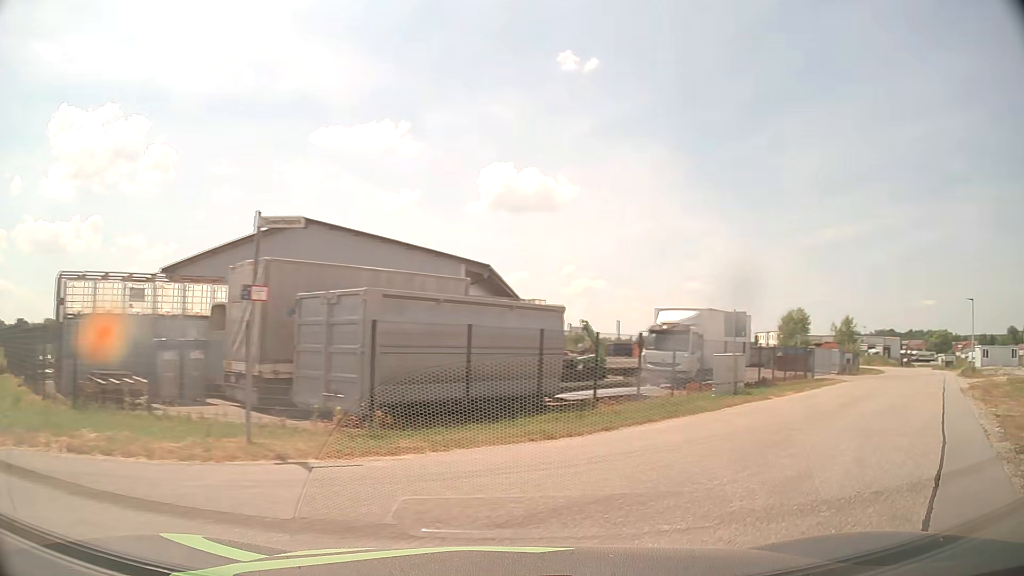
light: Day
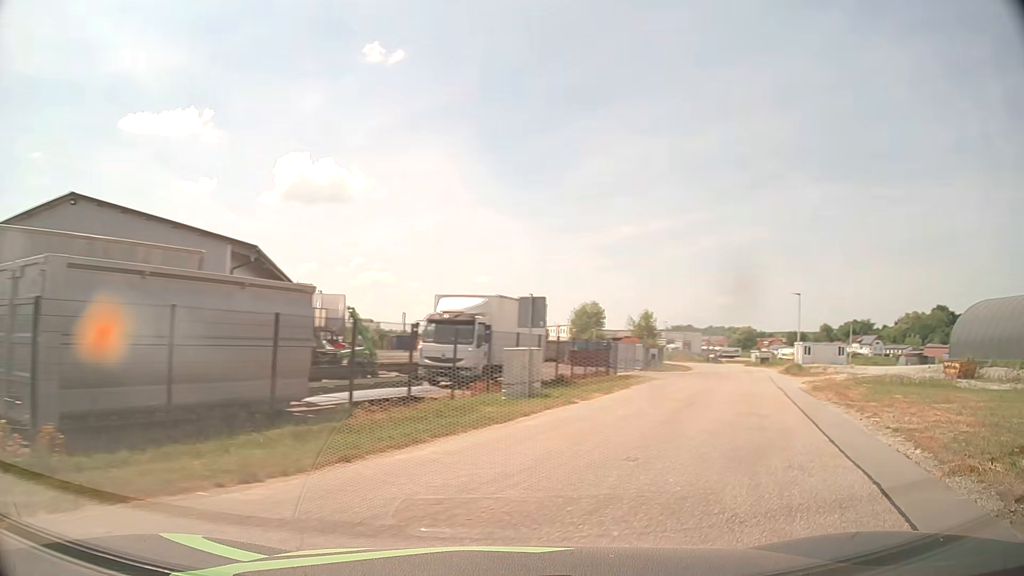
(+0.6, +4.0) m; +17°
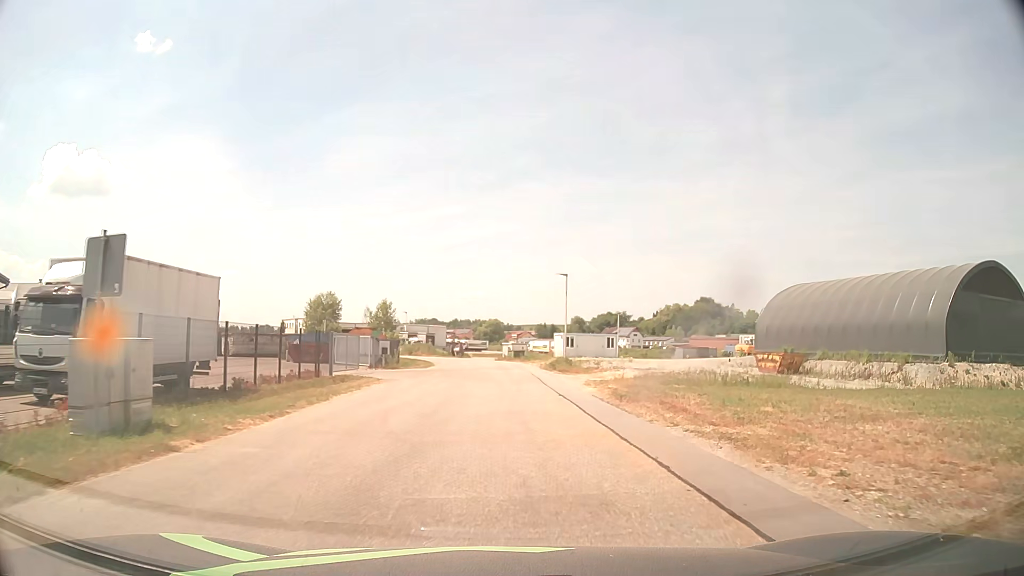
(+2.6, +9.3) m; +24°
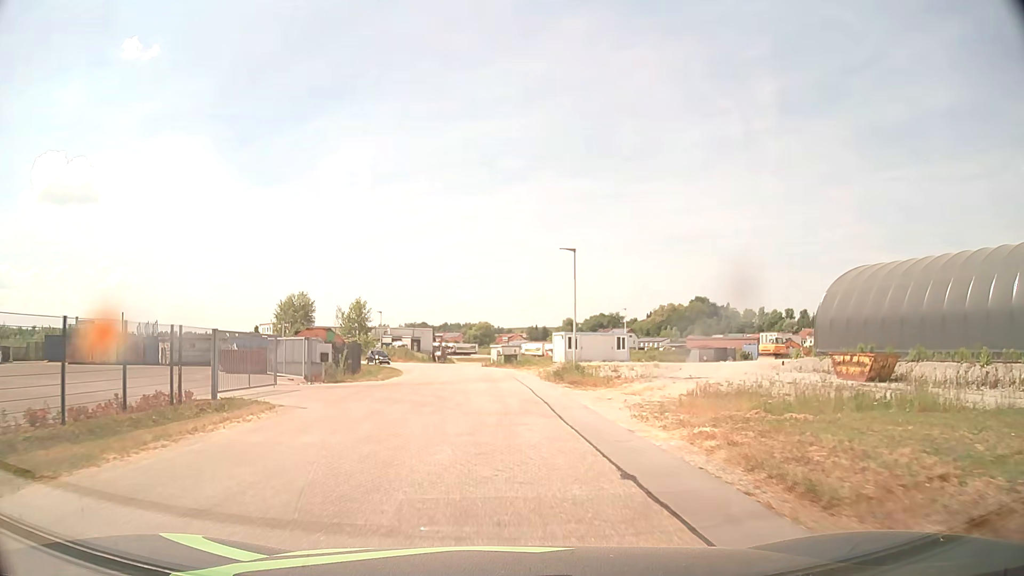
(+0.2, +12.4) m; +1°
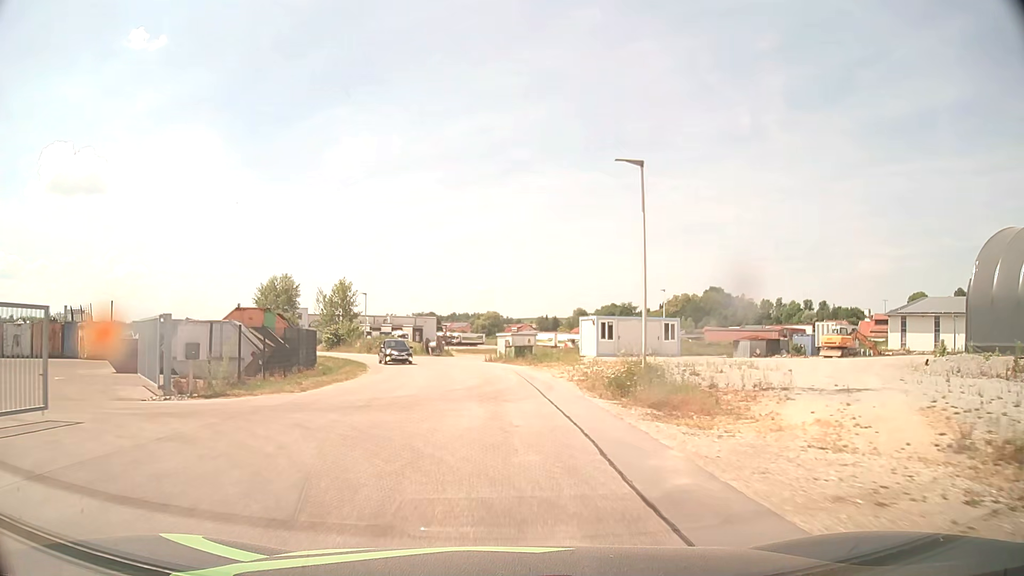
(-0.1, +14.5) m; -1°
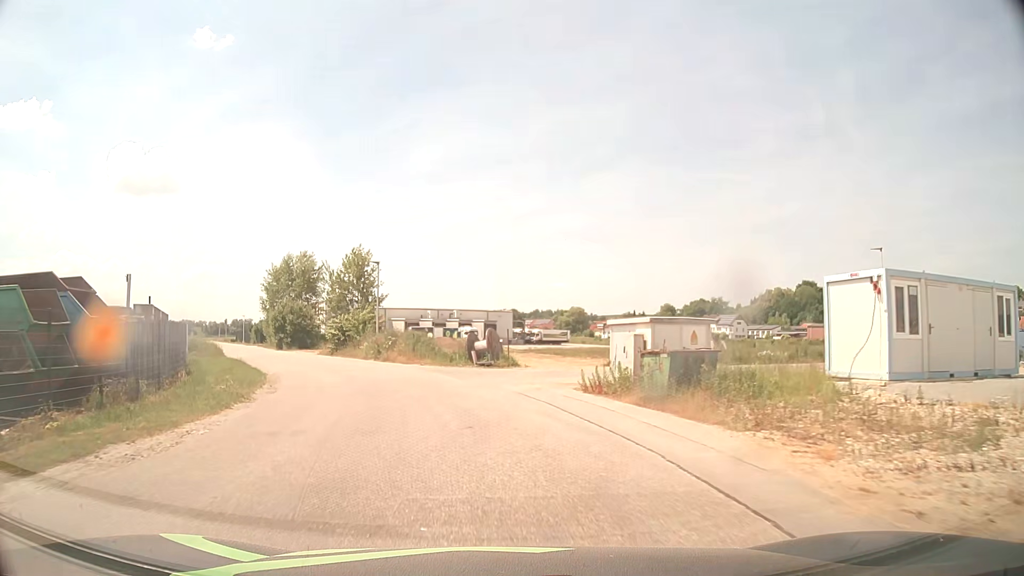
(-0.8, +26.8) m; -7°
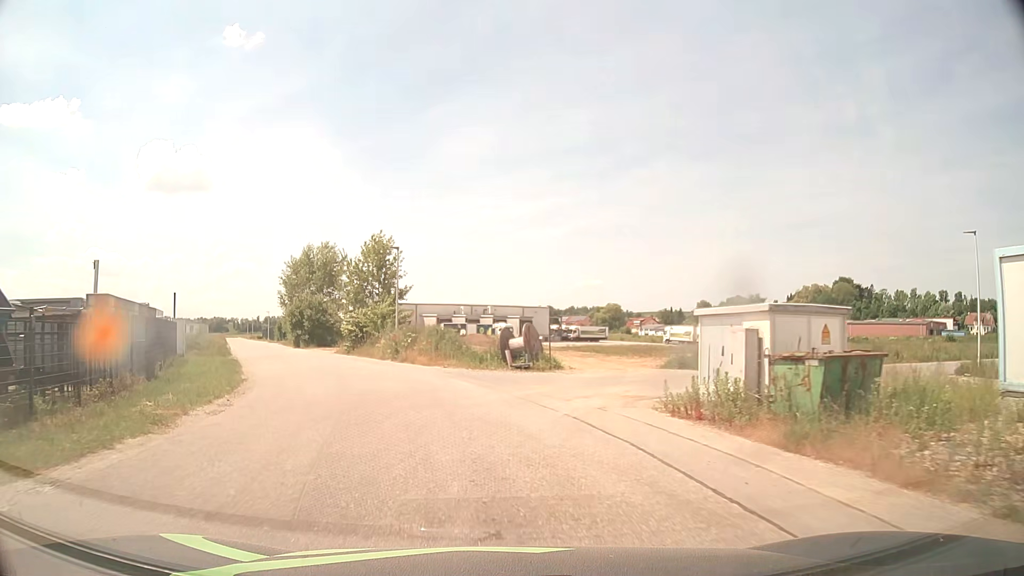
(-0.1, +5.6) m; -3°
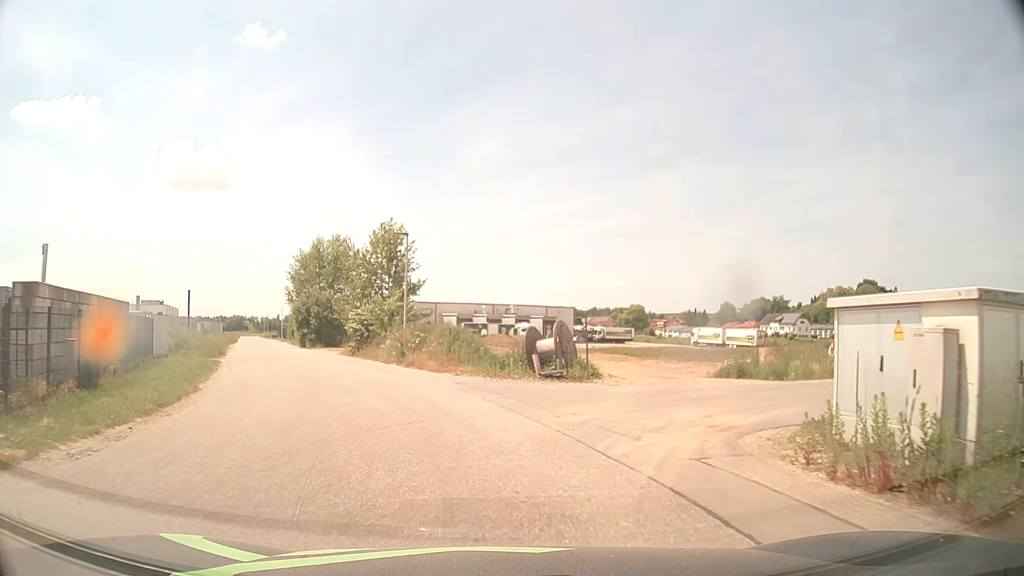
(-0.1, +5.0) m; -3°
